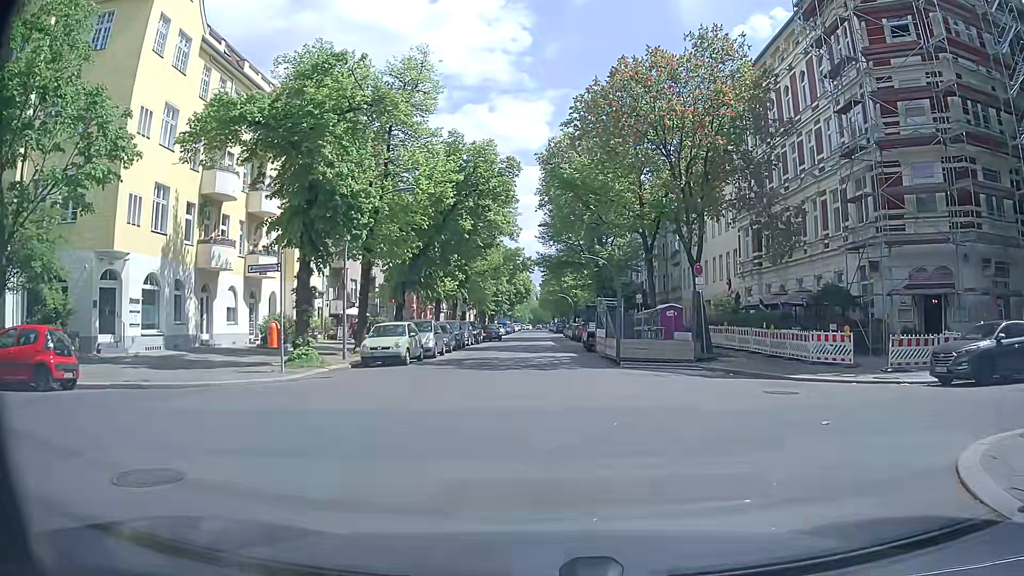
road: residential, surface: asphalt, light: Day
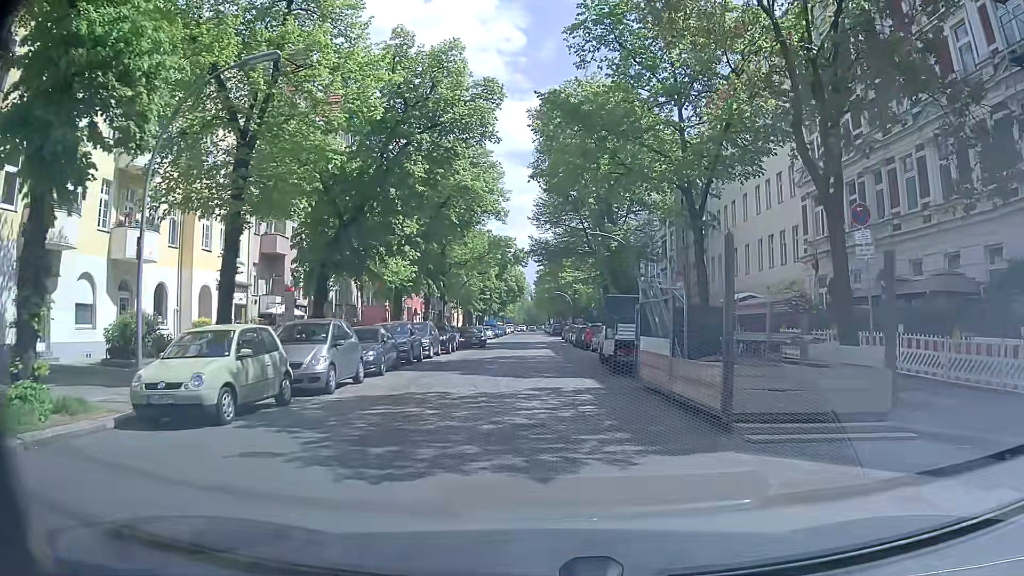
(+0.1, +13.3) m; 0°
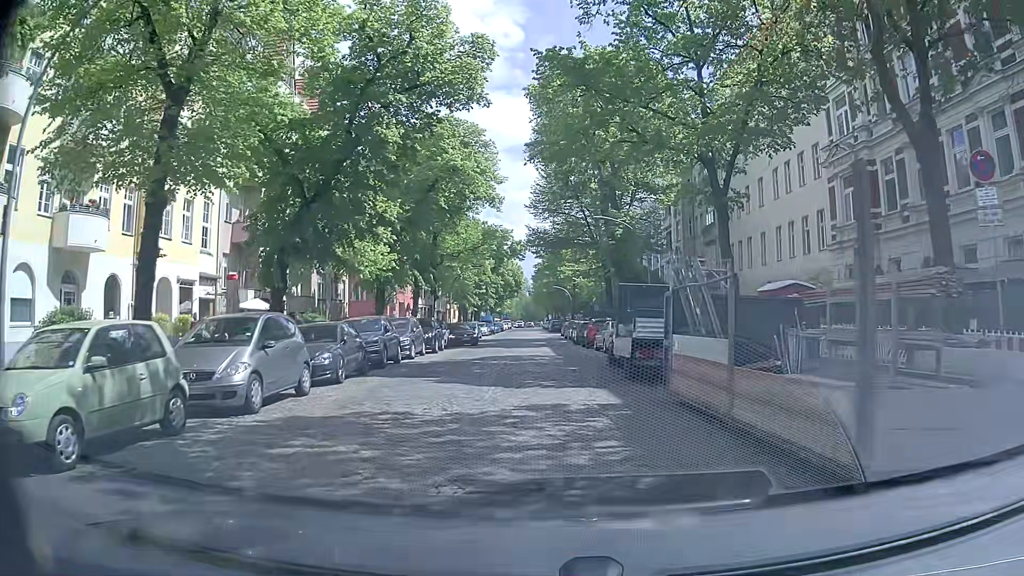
(0.0, +3.9) m; +2°
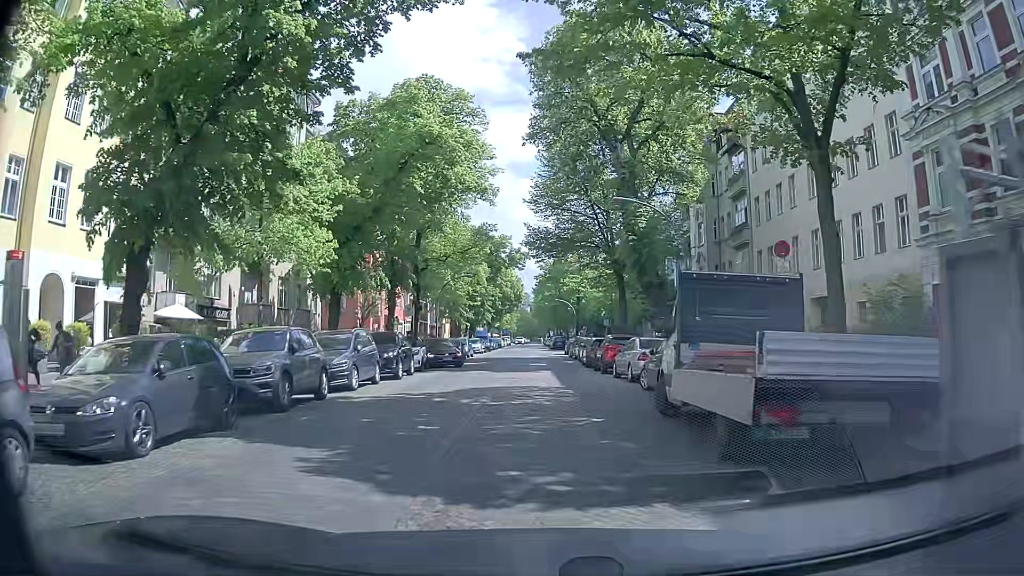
(-0.1, +8.2) m; -1°
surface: sett
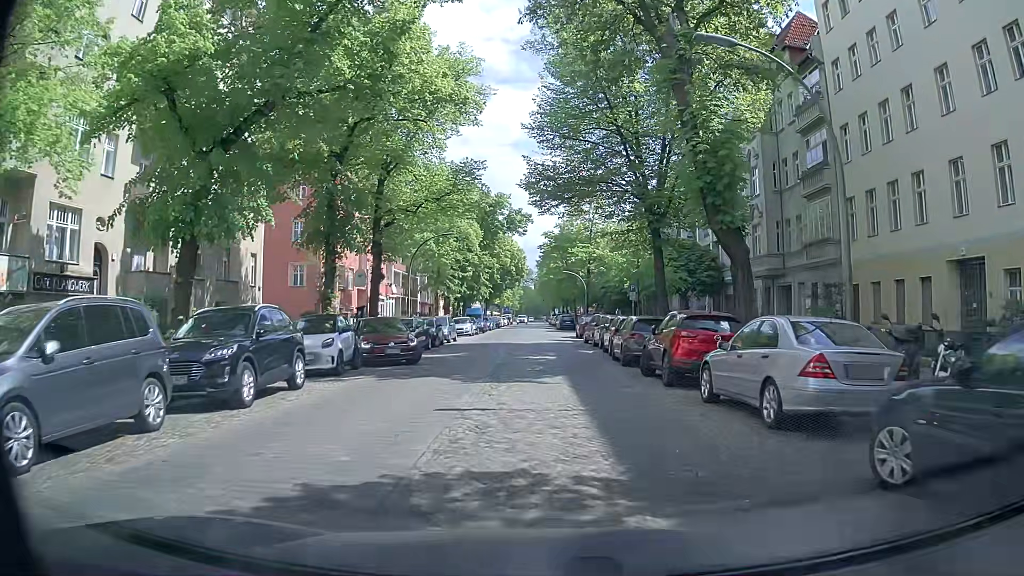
(0.0, +12.6) m; 0°
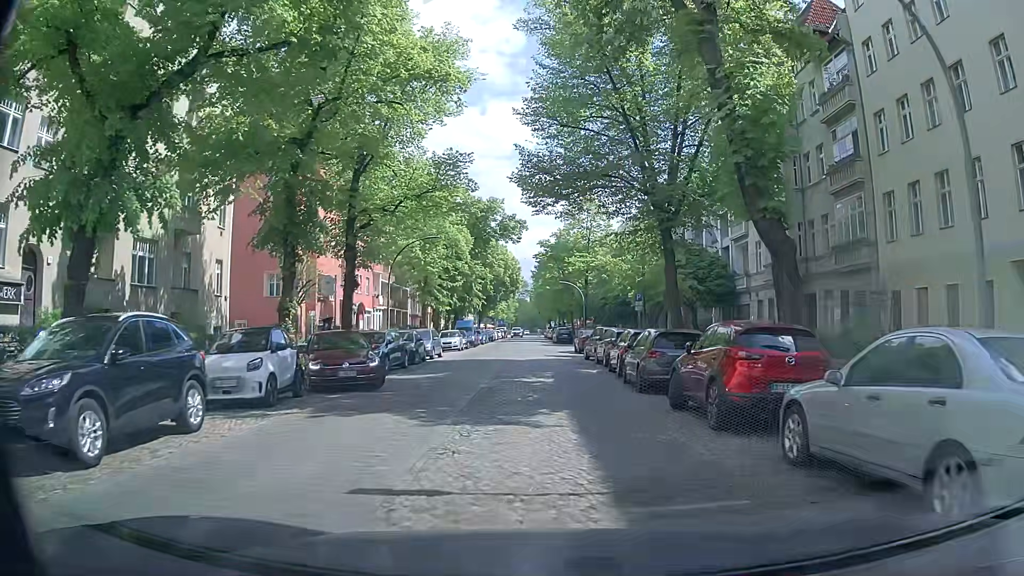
(0.0, +4.2) m; 0°
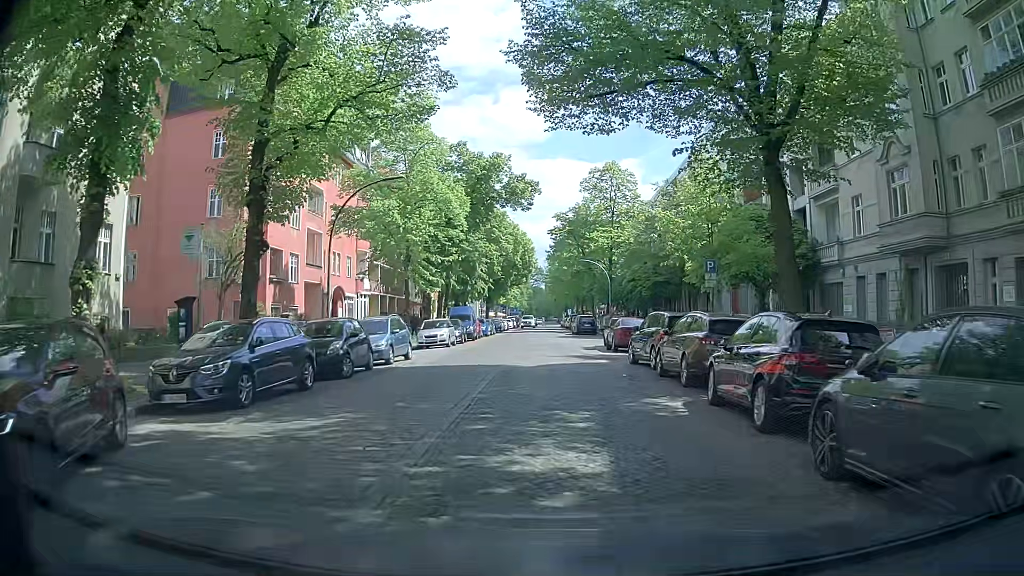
(0.0, +12.2) m; -1°
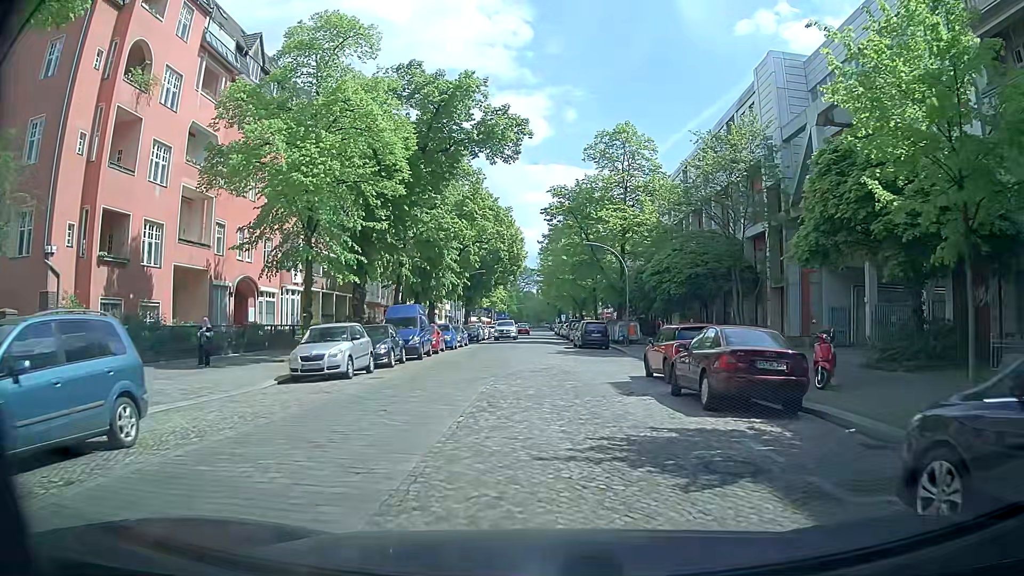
(0.0, +16.7) m; 0°
